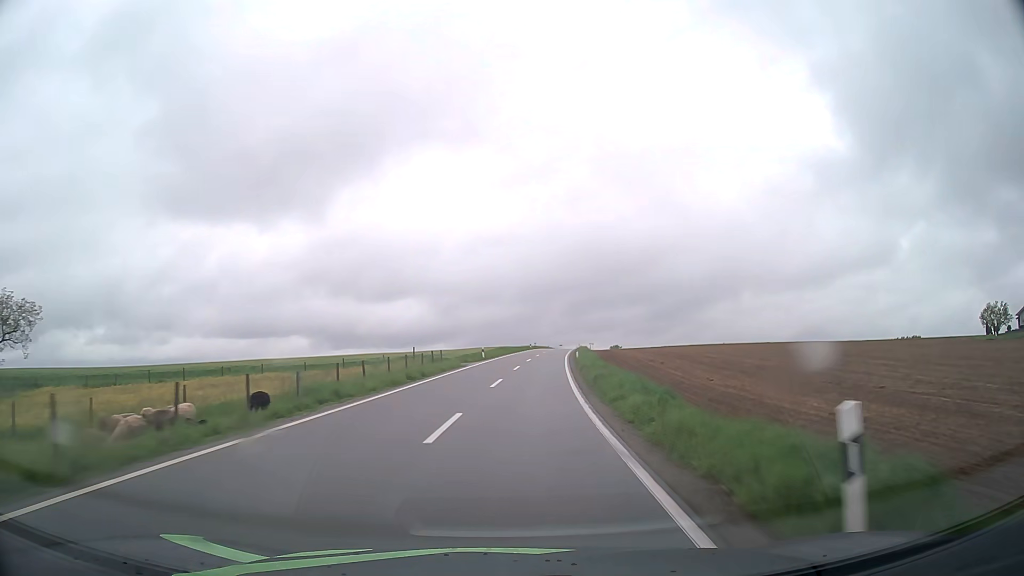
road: tertiary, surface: asphalt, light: Day
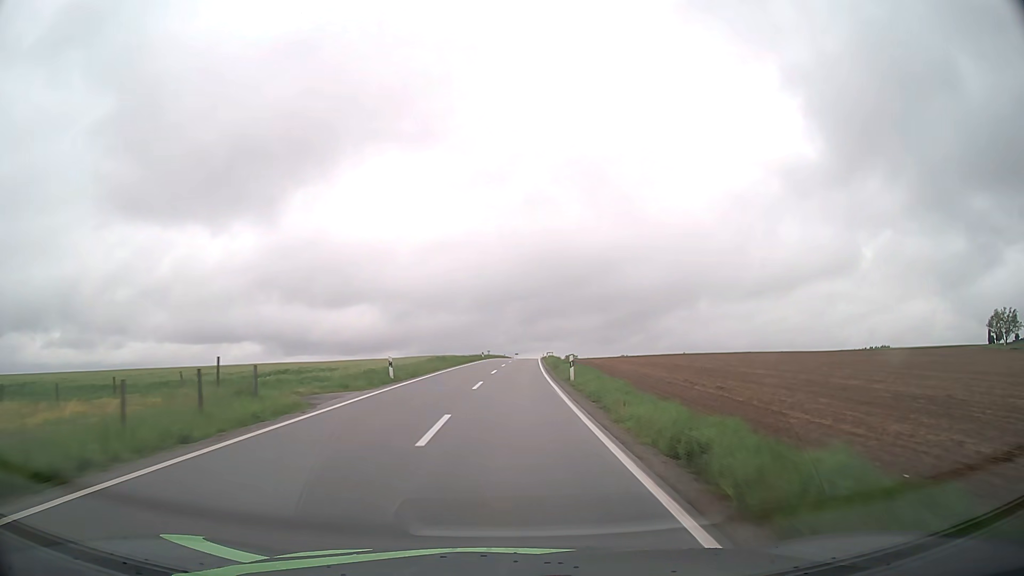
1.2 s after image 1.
(+0.9, +24.2) m; +4°
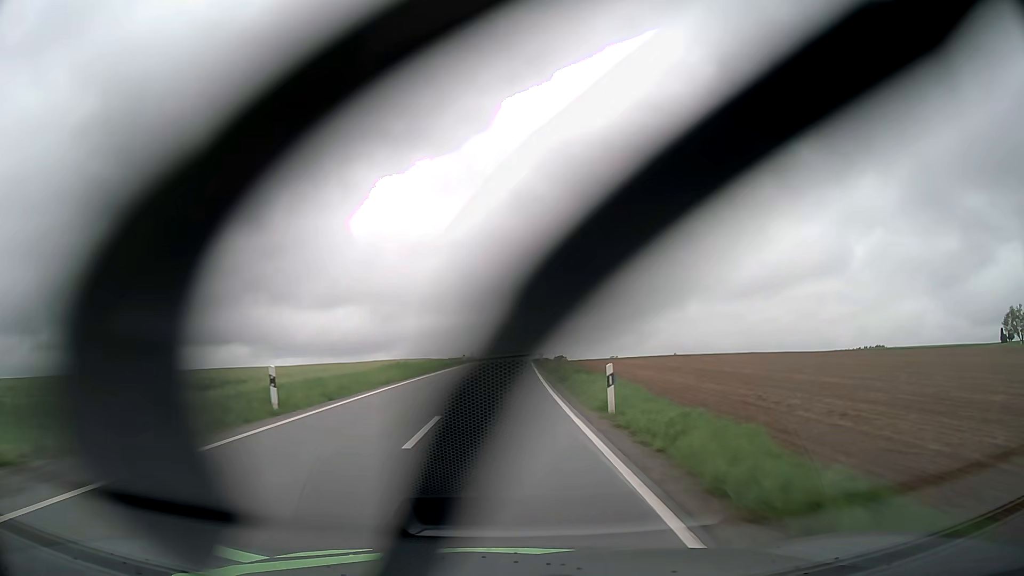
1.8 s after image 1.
(+0.1, +12.4) m; +1°
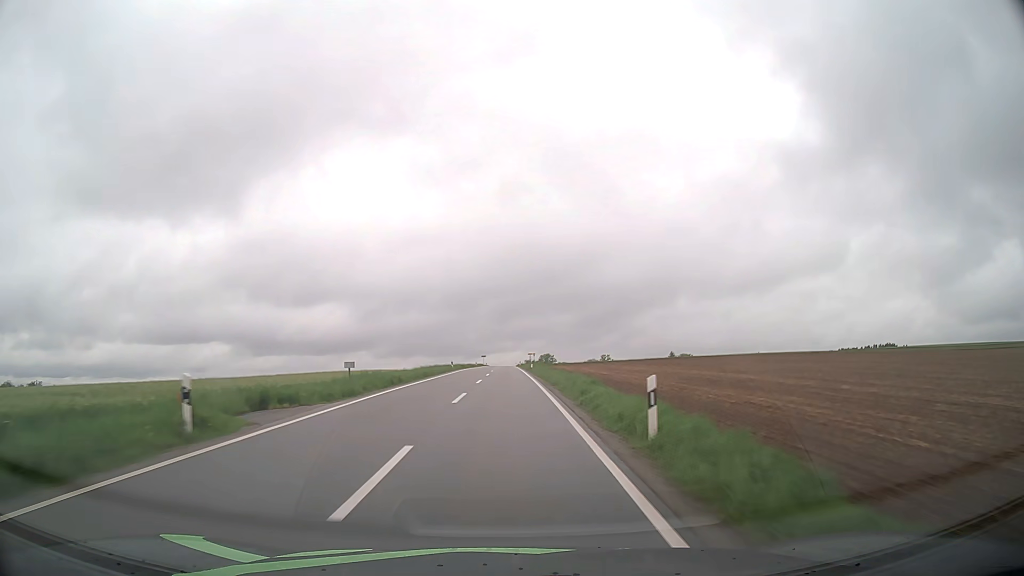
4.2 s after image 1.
(+0.8, +51.7) m; +1°
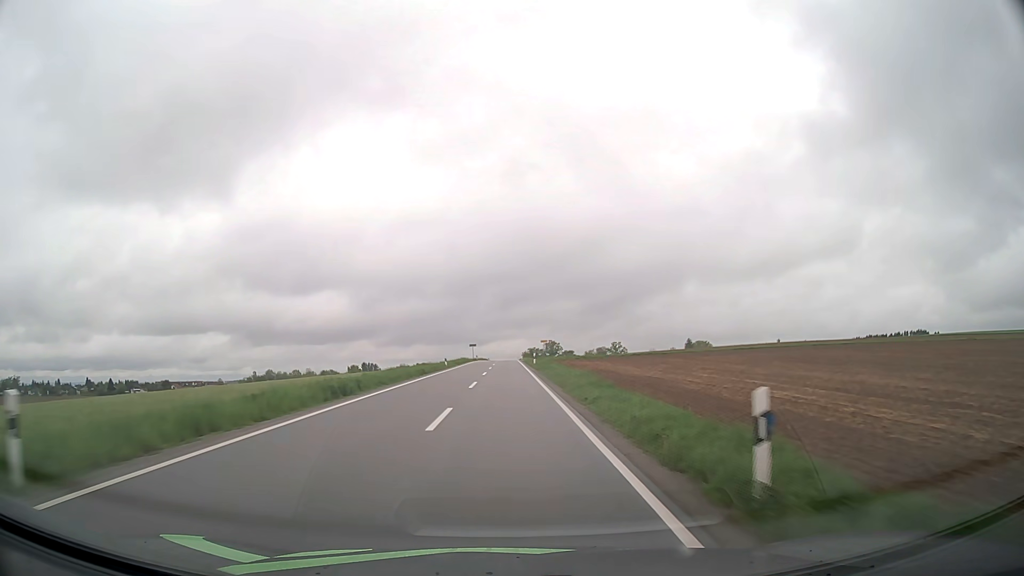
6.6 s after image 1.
(+0.1, +54.4) m; 0°
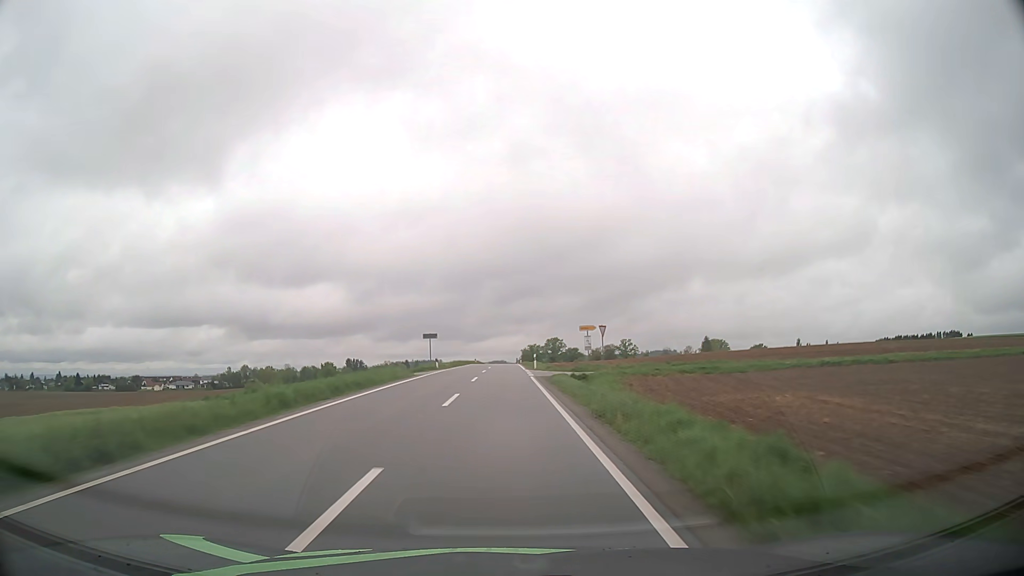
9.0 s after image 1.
(+0.1, +55.7) m; 0°
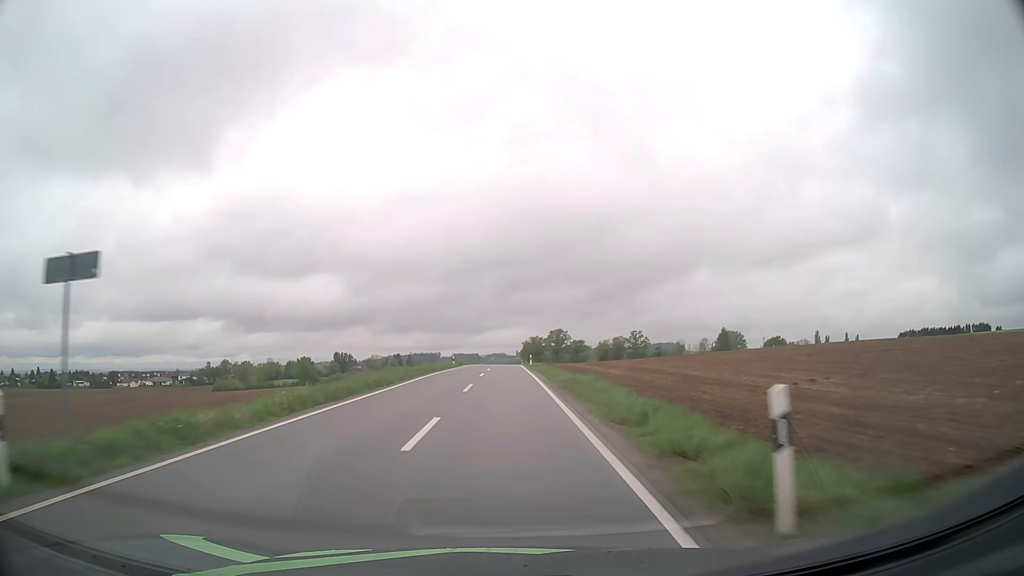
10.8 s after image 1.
(0.0, +42.2) m; 0°
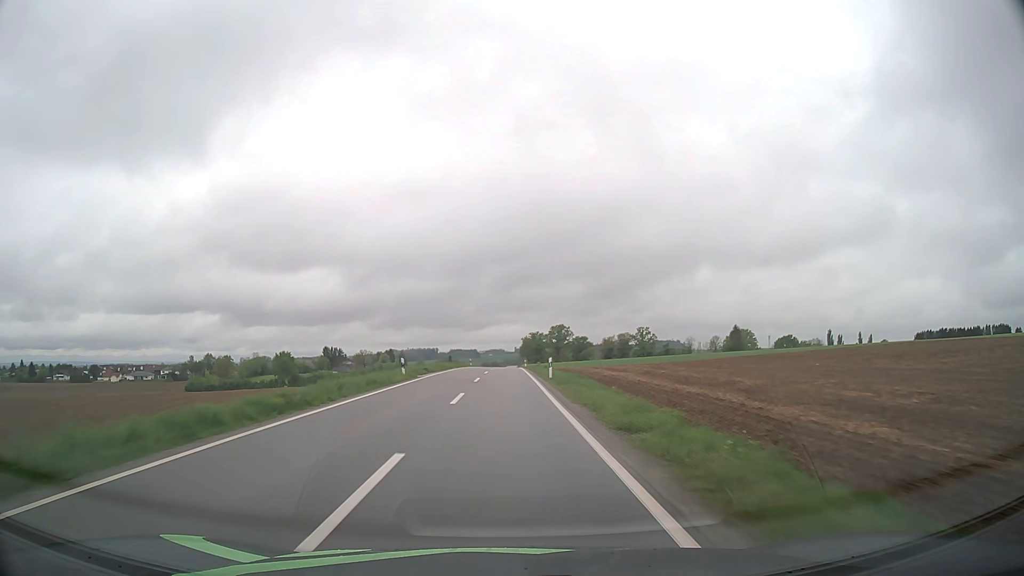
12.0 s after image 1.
(0.0, +28.3) m; 0°
(0, +10) (0, +20) (0, +30) (0, +40) (0, +50) (0, +60) (0, +70) (0, +80) (0, +90) (0, +100) m
